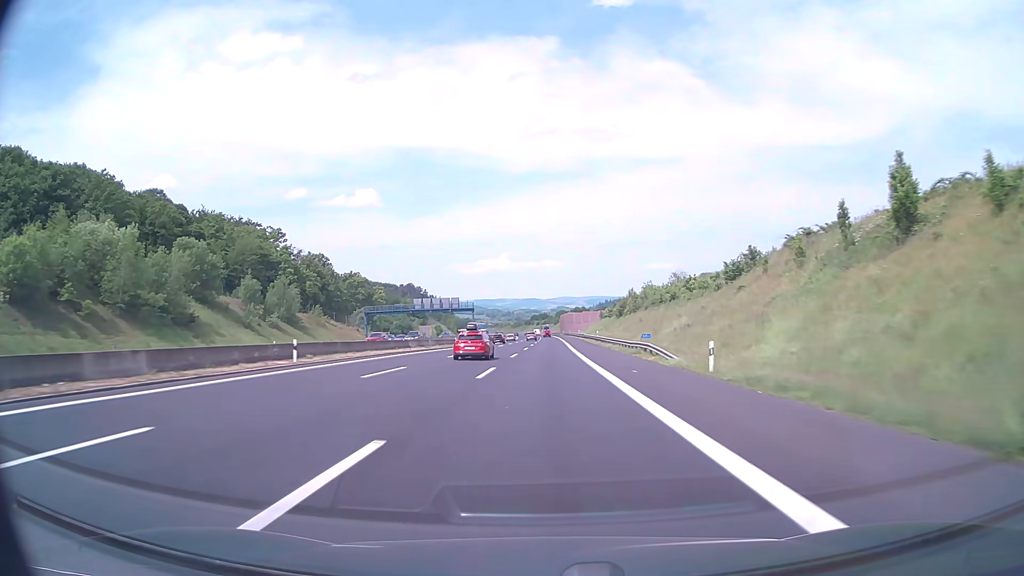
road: motorway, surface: asphalt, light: Day
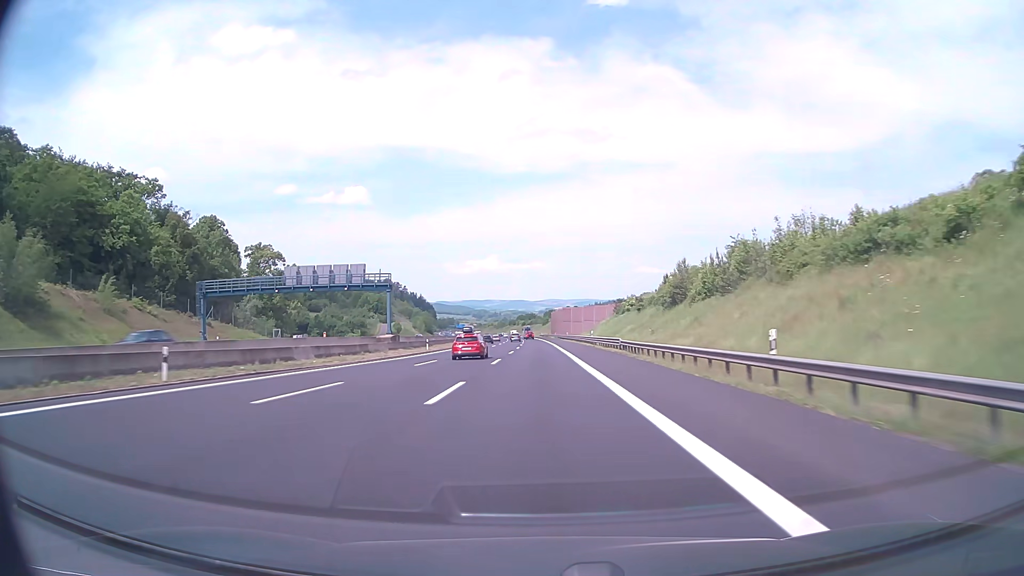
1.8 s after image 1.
(+0.6, +60.6) m; +1°
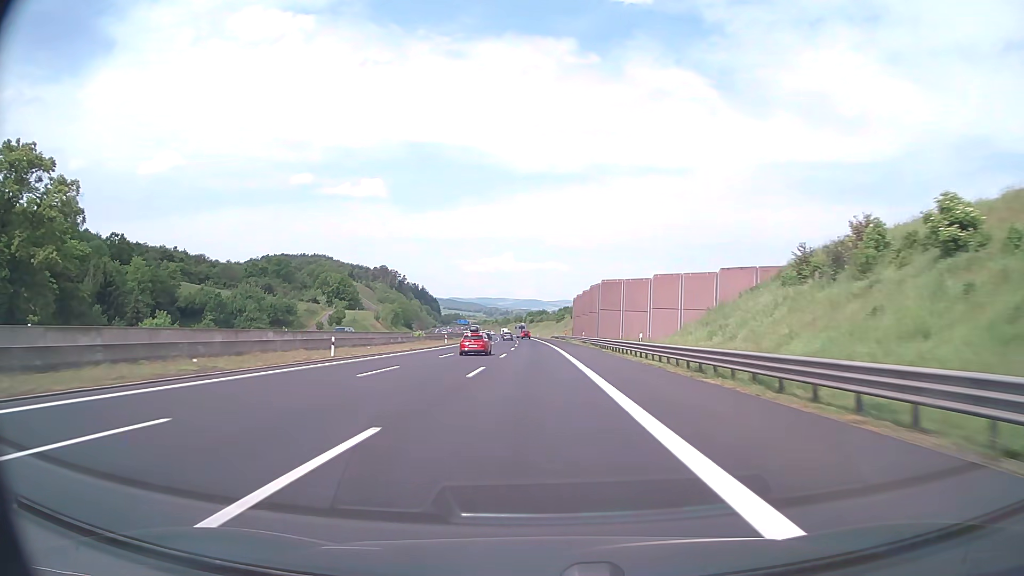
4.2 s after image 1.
(-0.3, +80.8) m; -1°
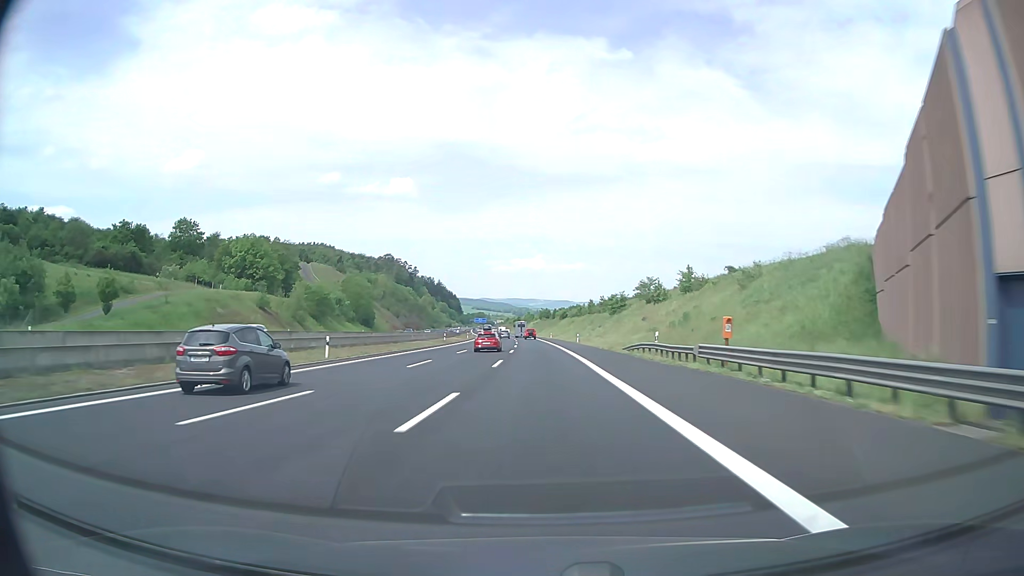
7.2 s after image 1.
(-1.8, +101.2) m; -3°
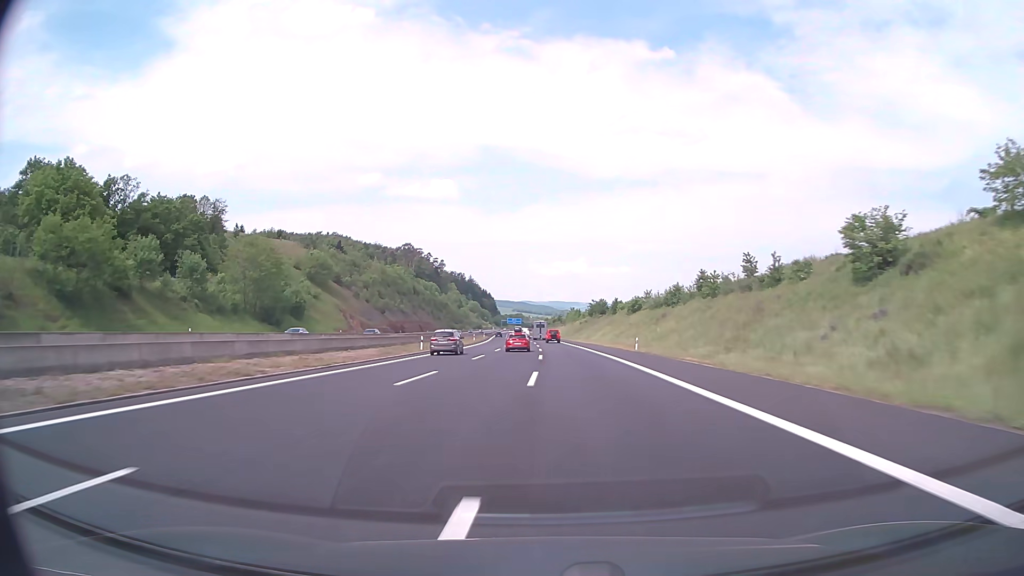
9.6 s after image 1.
(-2.6, +80.9) m; -4°
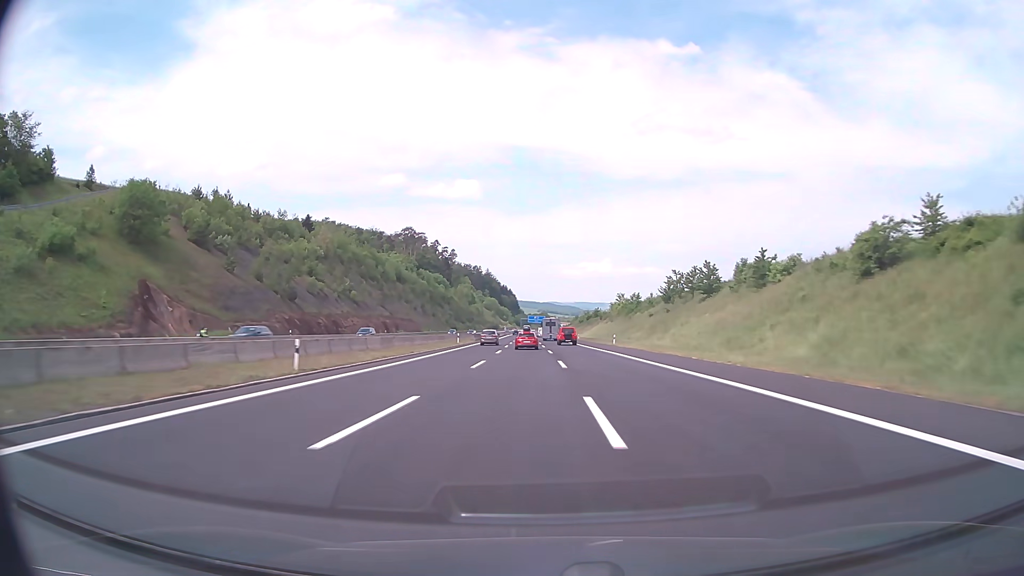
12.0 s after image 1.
(-1.6, +80.9) m; -2°
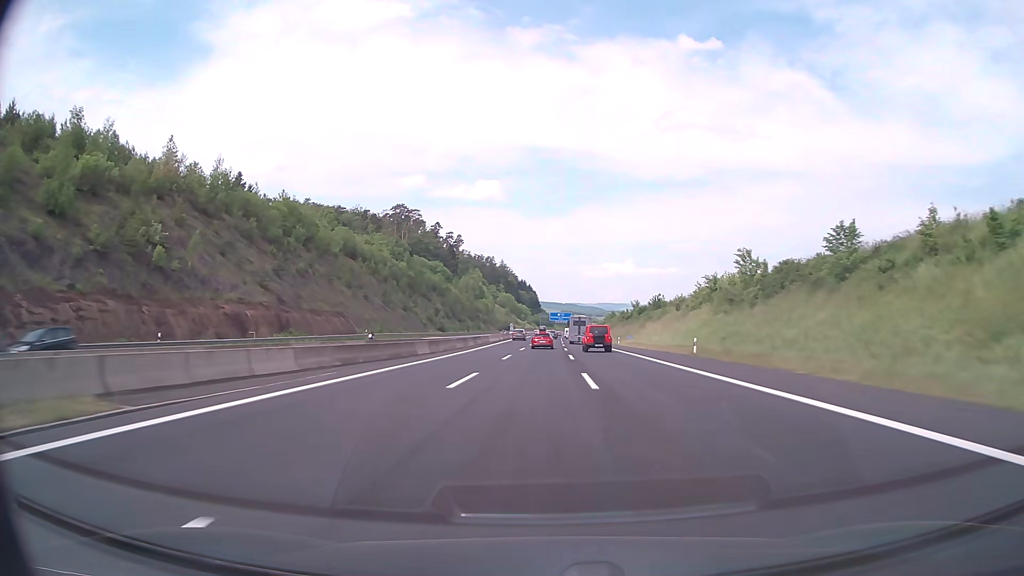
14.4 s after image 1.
(-1.5, +80.8) m; -2°
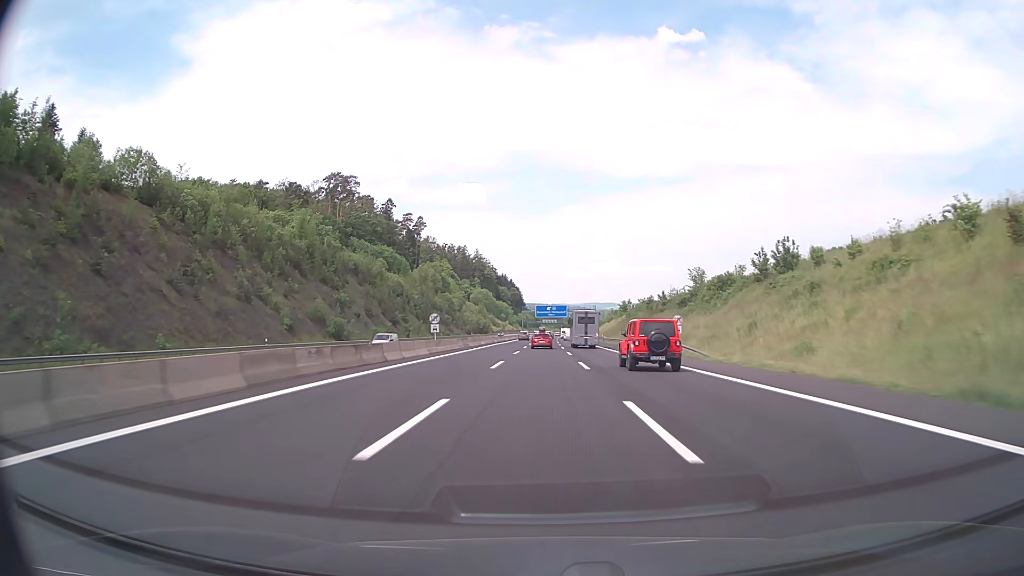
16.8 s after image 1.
(+0.9, +80.5) m; +1°
(0, +10) (0, +20) (0, +30) (0, +40) (0, +50) (0, +60) (0, +70) (0, +80) (0, +90) (+1, +100) m
